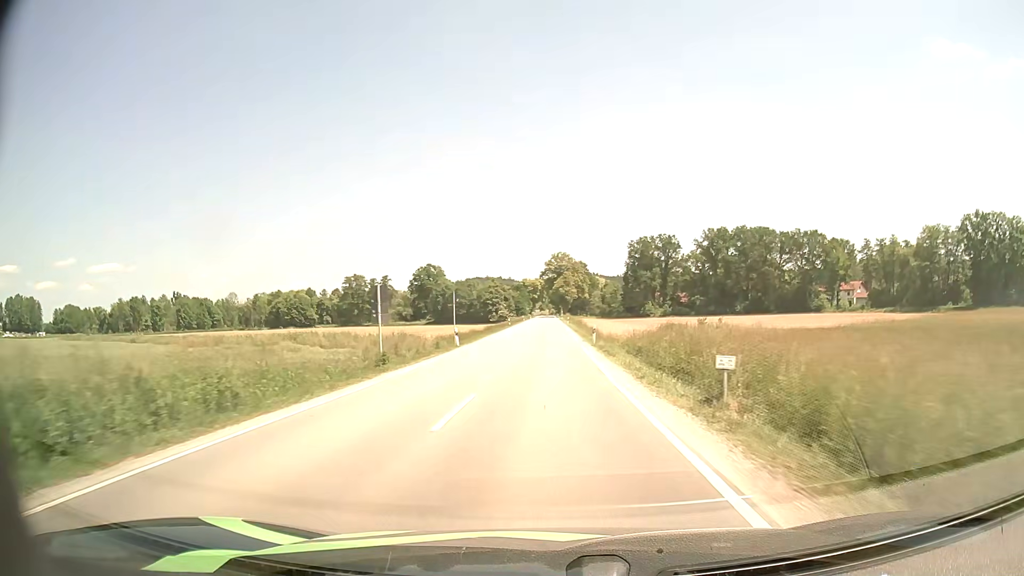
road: secondary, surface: asphalt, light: Day
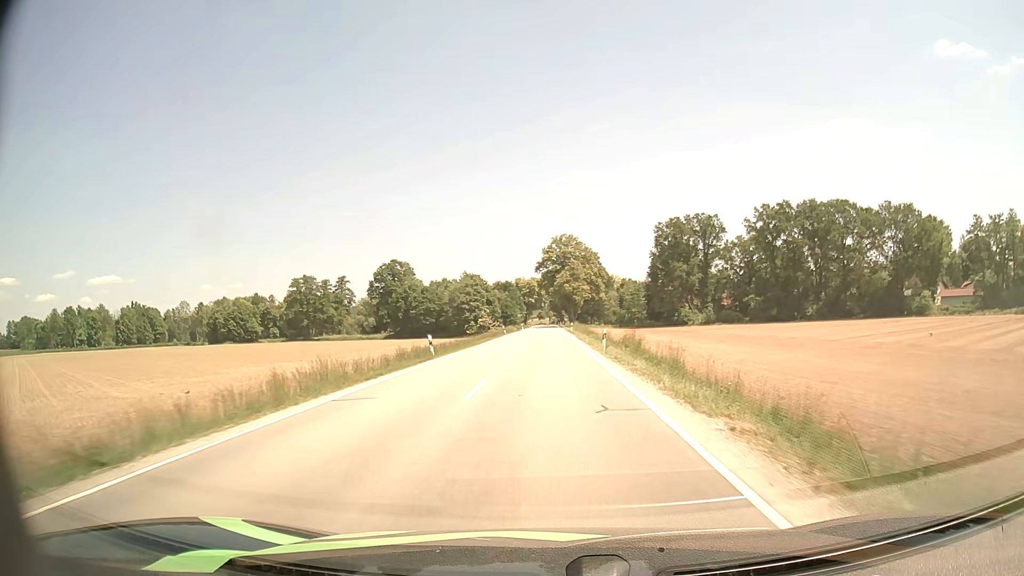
(+0.2, +56.9) m; 0°
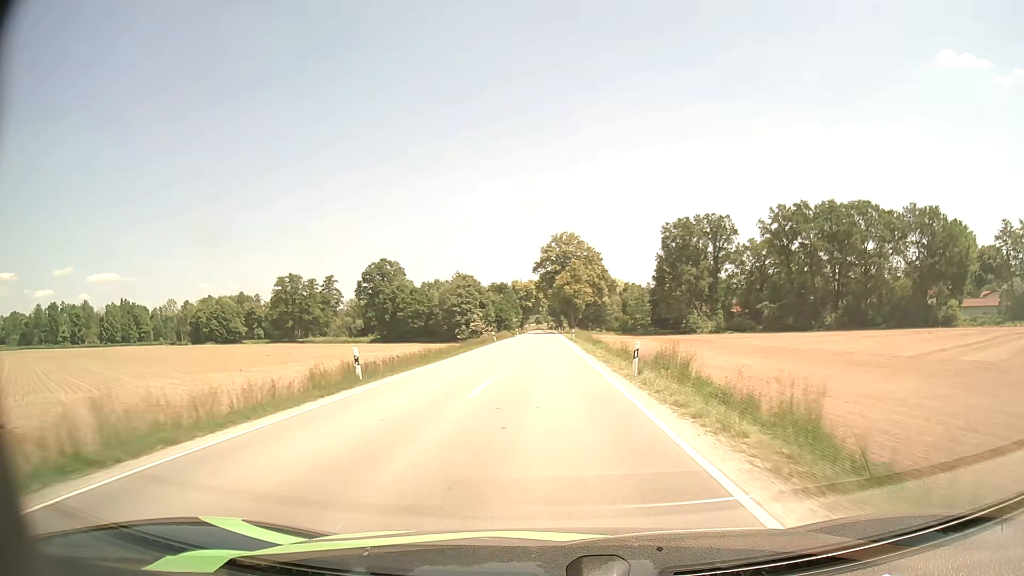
(0.0, +11.1) m; 0°
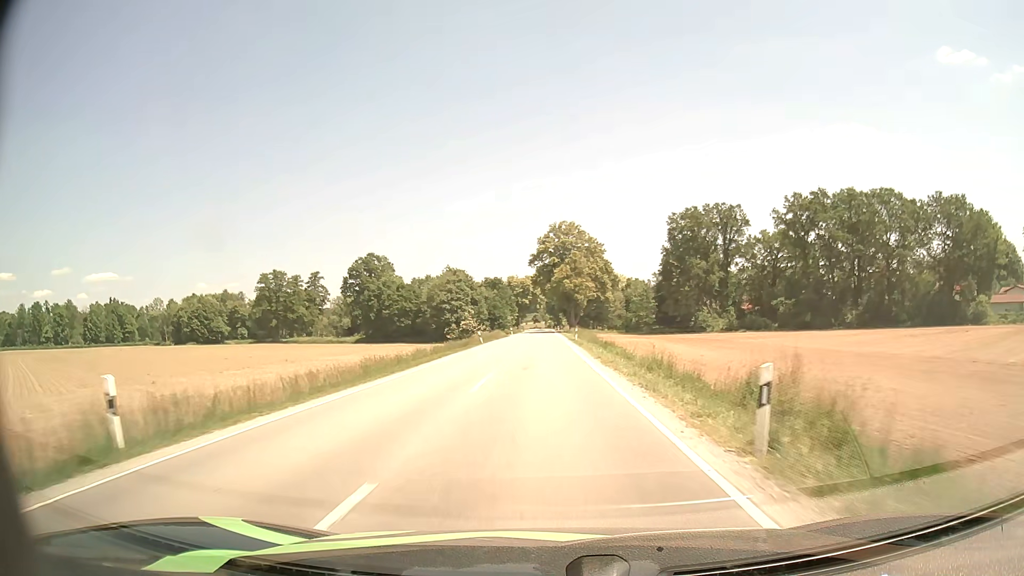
(0.0, +11.0) m; 0°
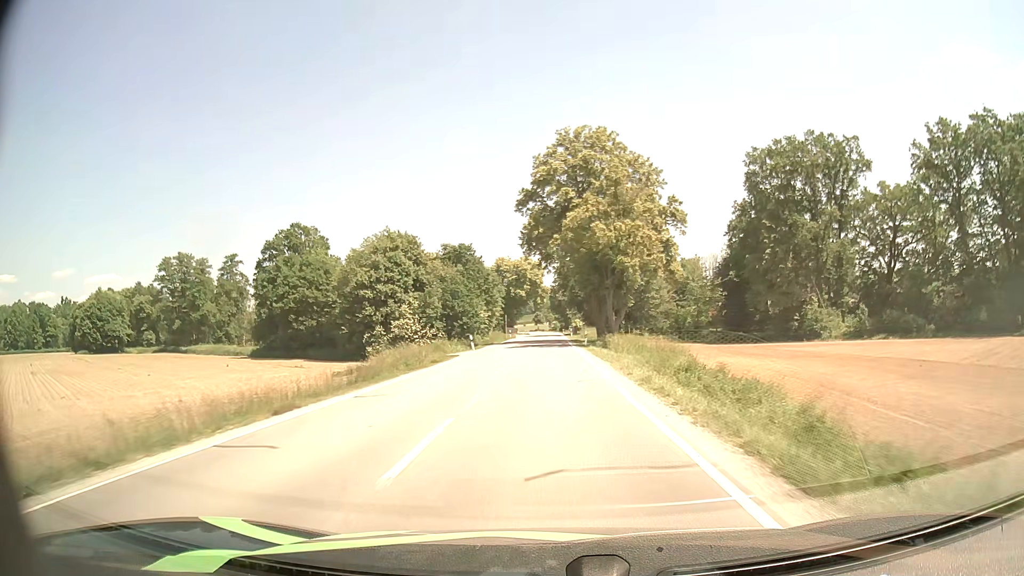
(-0.2, +55.7) m; 0°
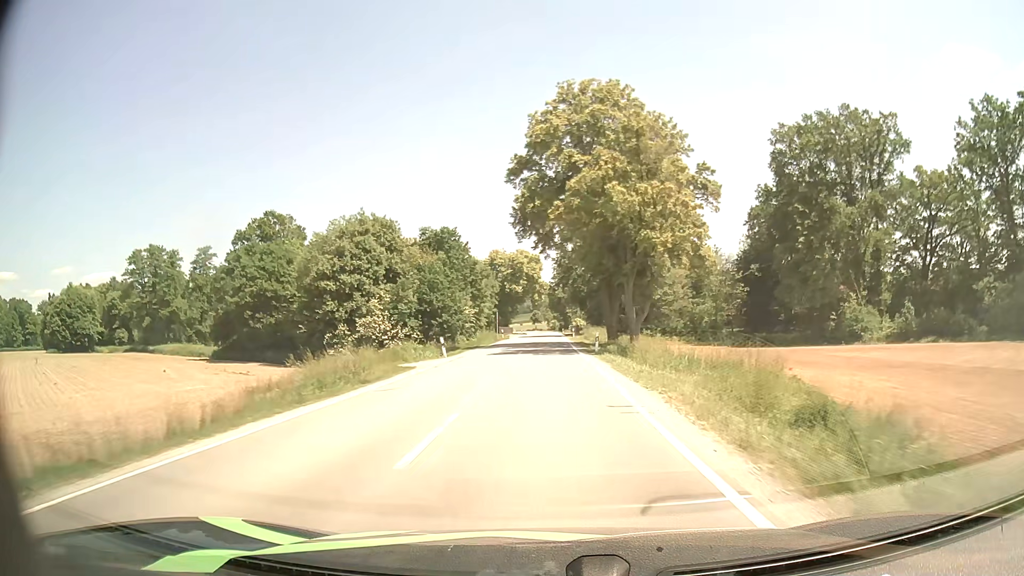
(0.0, +11.4) m; 0°
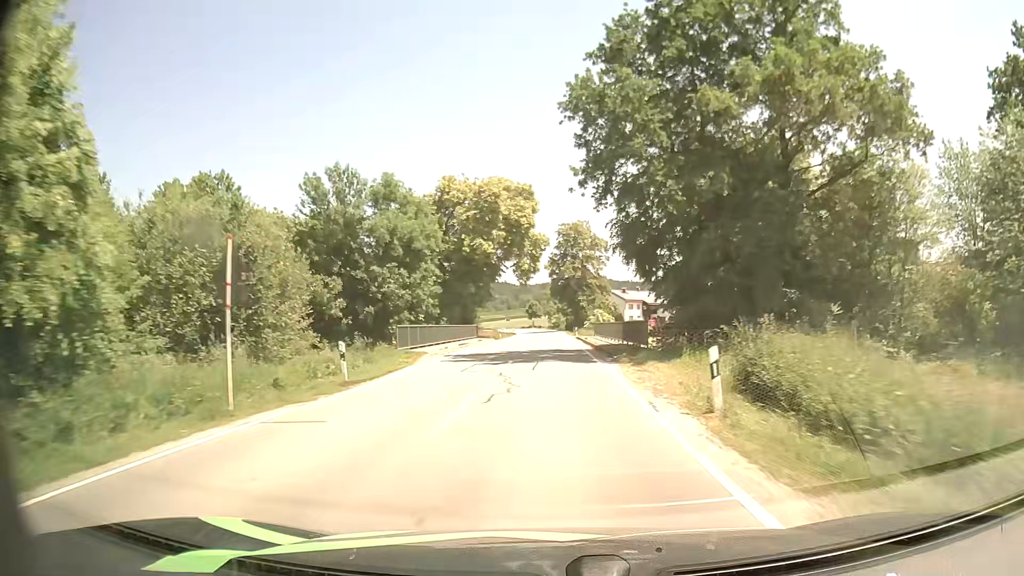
(+0.1, +57.9) m; 0°
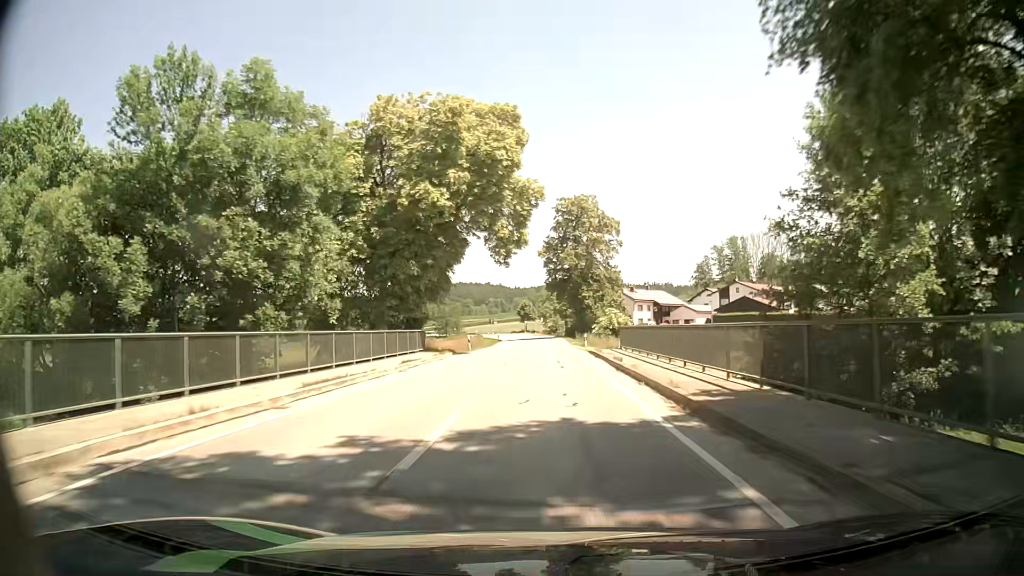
(+0.1, +23.3) m; 0°
(0, +10) (0, +20) (0, +30) (0, +40) (0, +50) (0, +60) (0, +70) (0, +80) (-1, +90) (-2, +100) m
